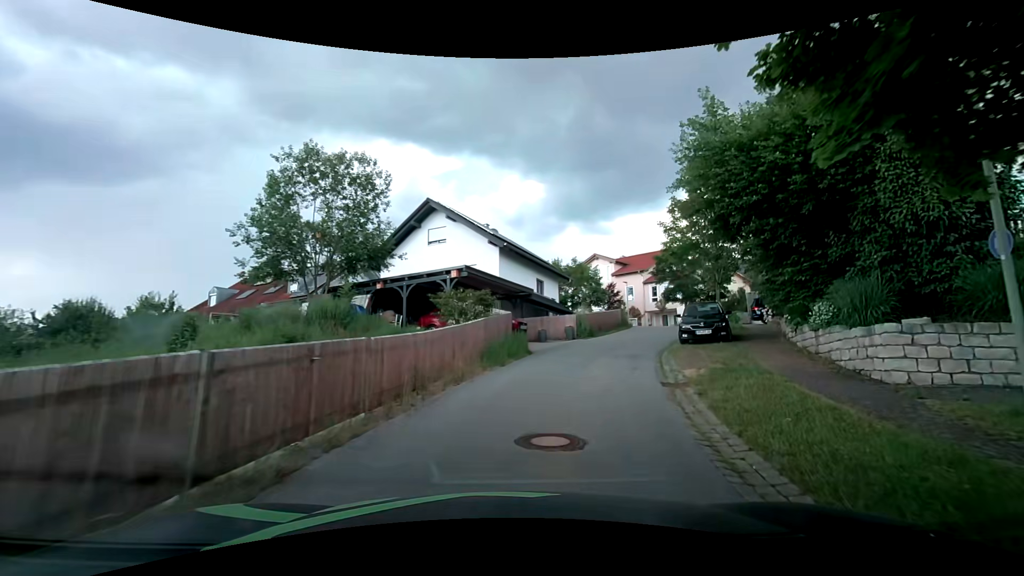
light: Day
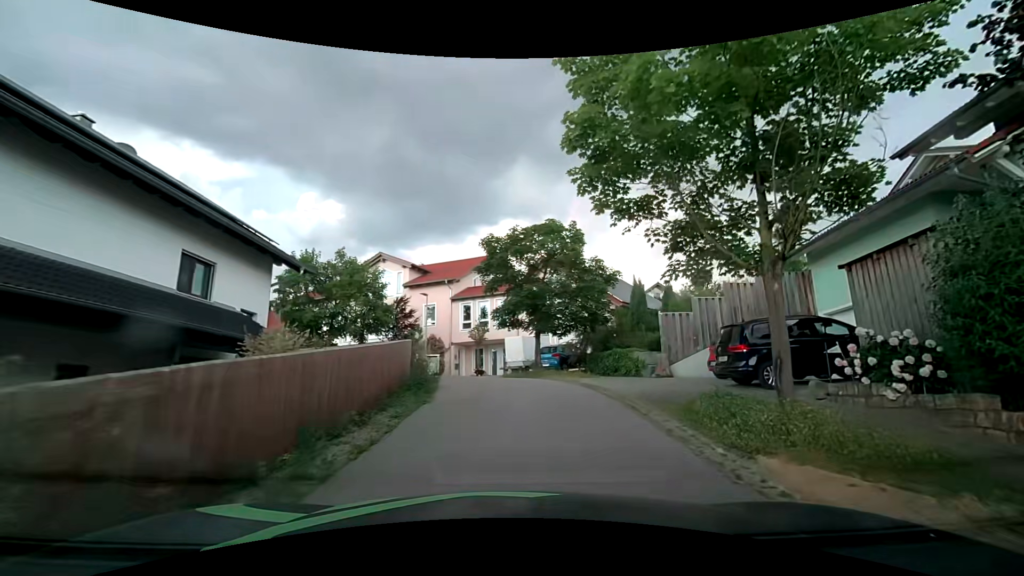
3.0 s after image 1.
(+4.2, +20.8) m; +23°
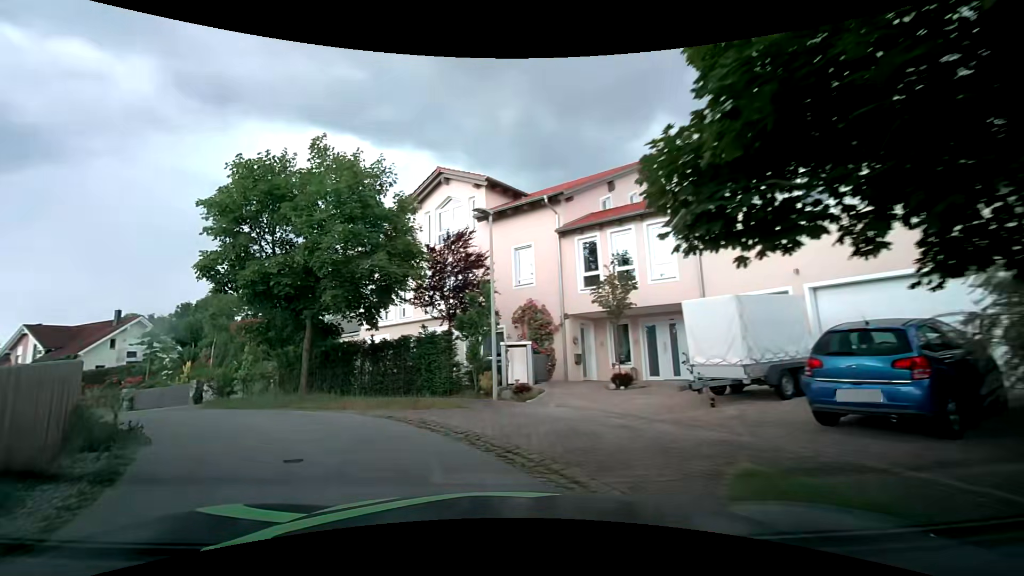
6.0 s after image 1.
(+0.2, +17.8) m; -14°
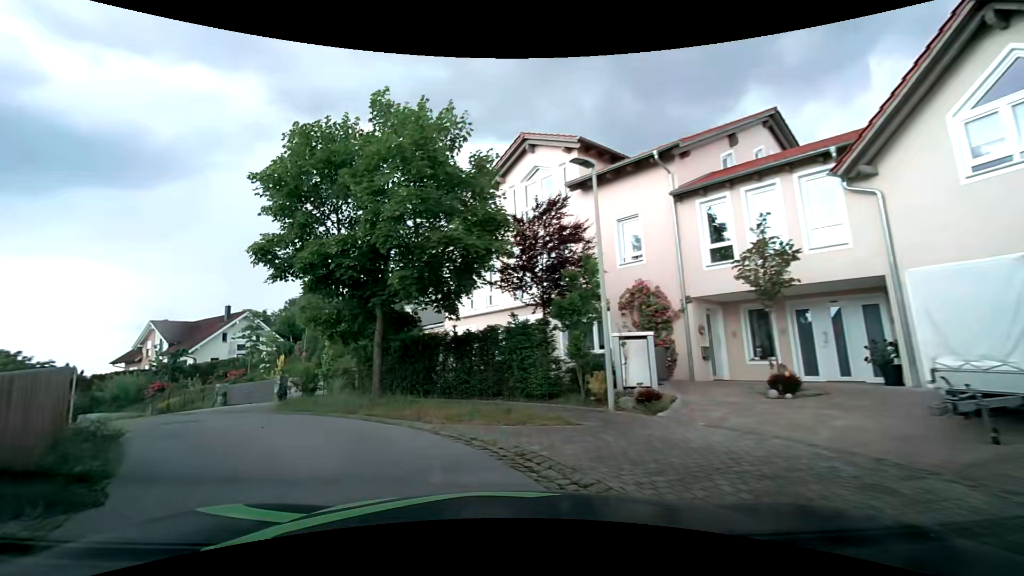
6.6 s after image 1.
(-0.3, +3.2) m; -10°
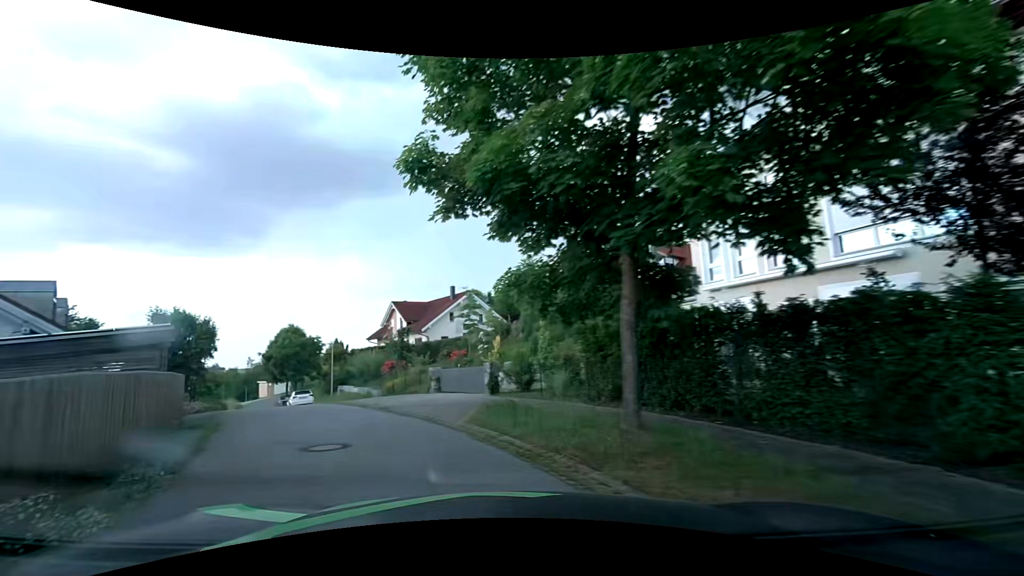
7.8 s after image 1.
(-1.4, +6.4) m; -24°
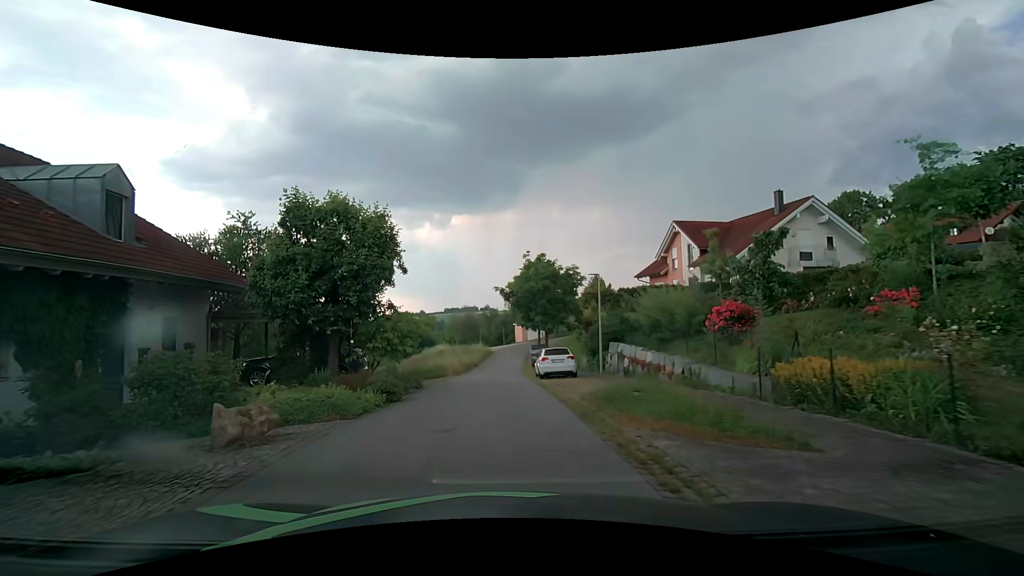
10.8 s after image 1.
(-6.6, +18.0) m; -29°
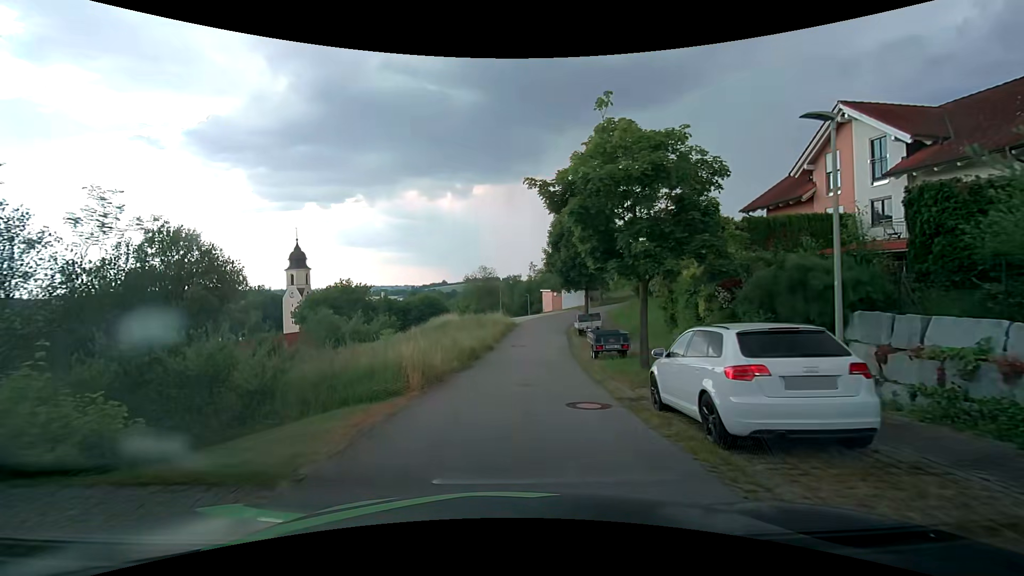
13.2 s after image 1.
(-0.6, +17.0) m; -2°
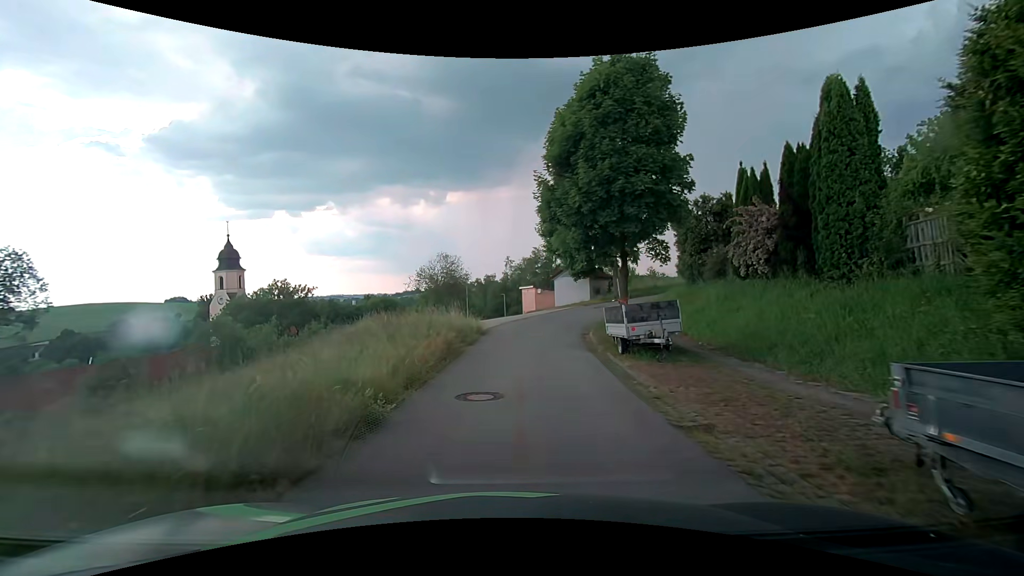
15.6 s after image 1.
(+0.4, +17.8) m; +1°
